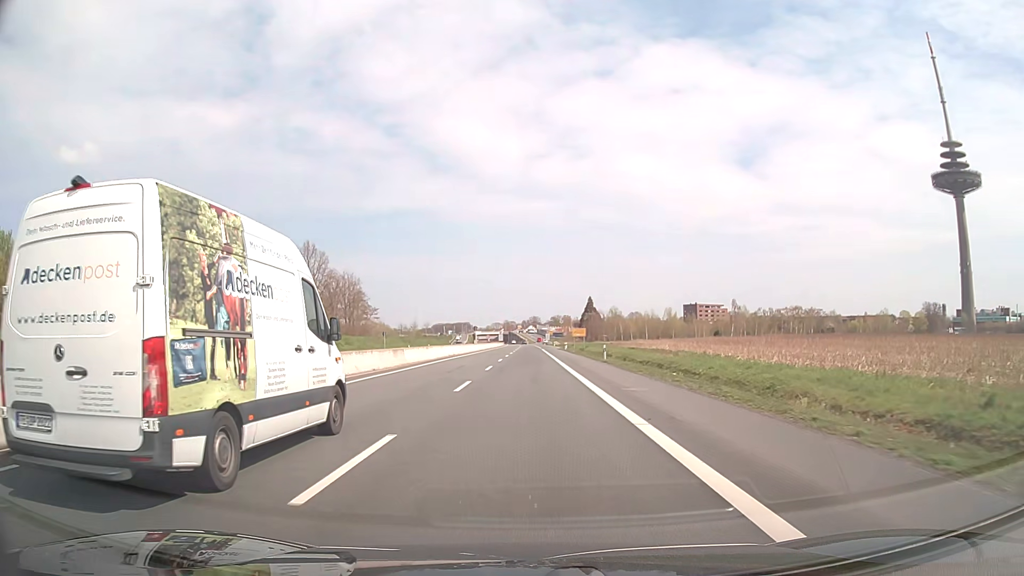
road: trunk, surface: asphalt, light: Day
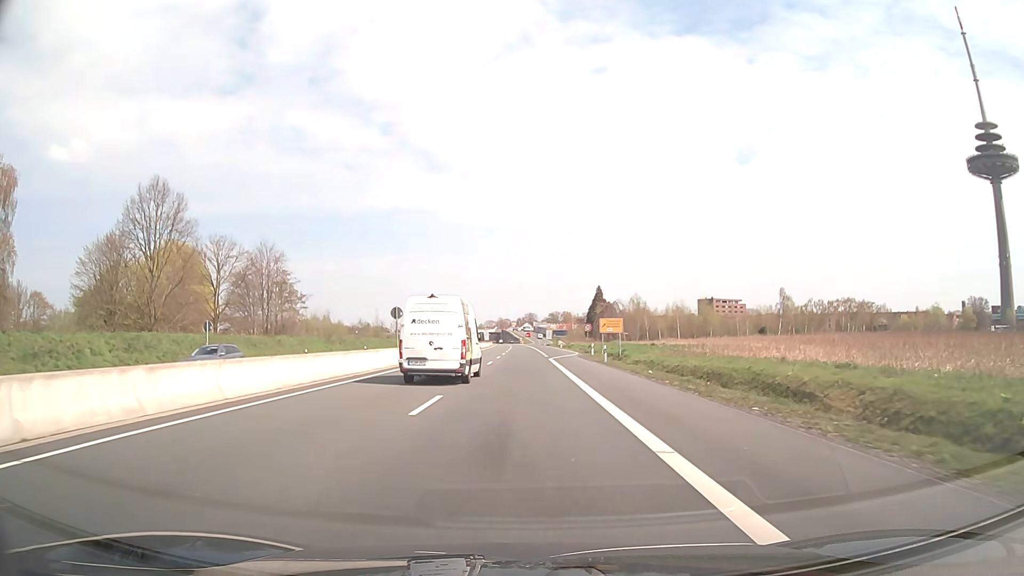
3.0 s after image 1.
(+0.2, +53.9) m; 0°
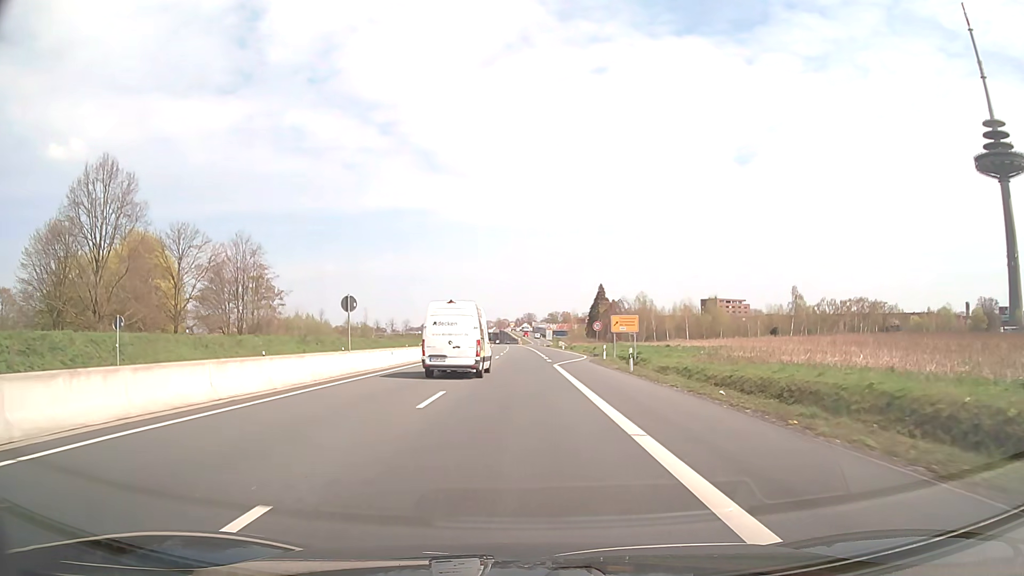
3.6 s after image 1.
(0.0, +10.8) m; 0°
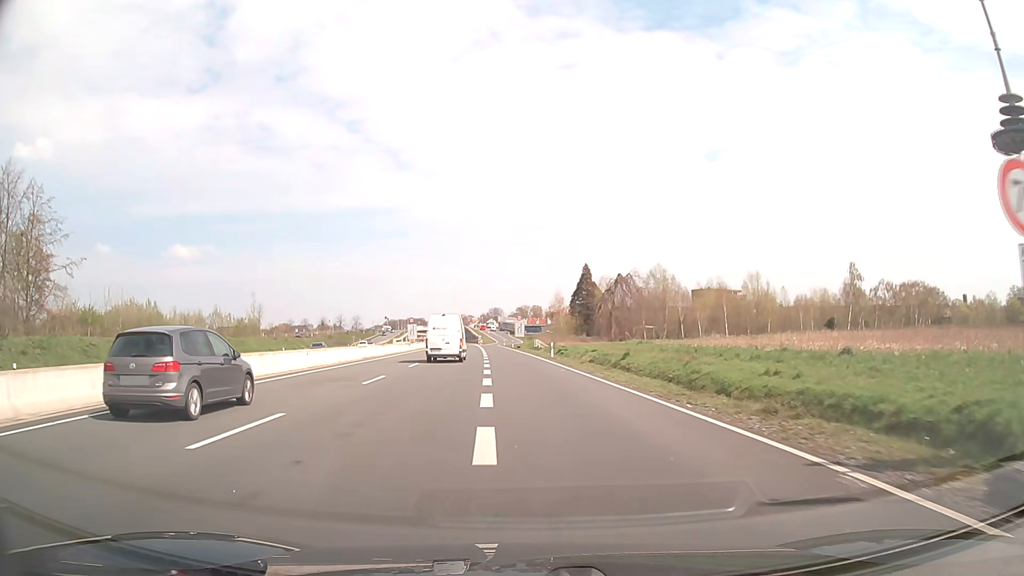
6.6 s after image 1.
(+1.3, +53.9) m; +3°
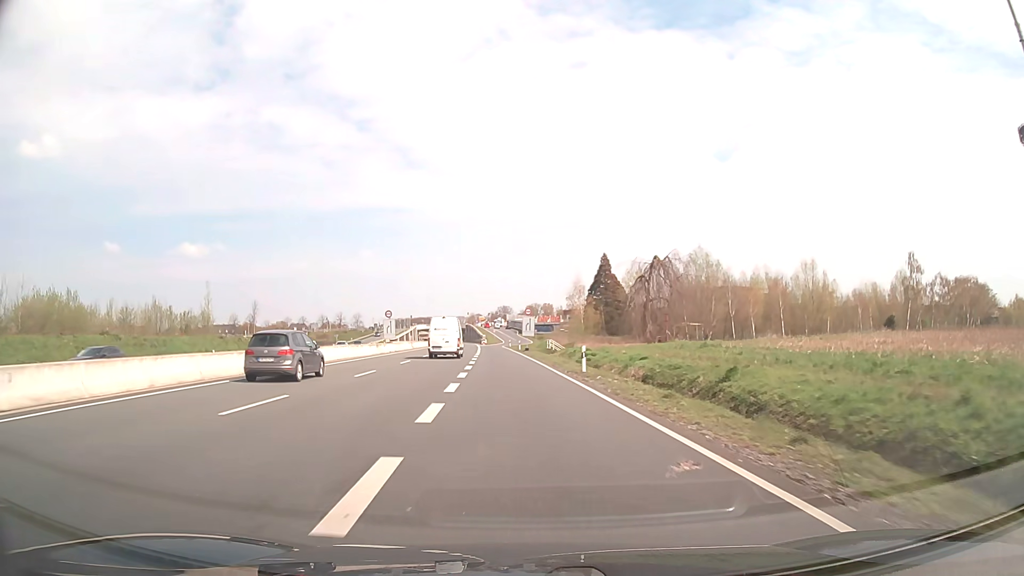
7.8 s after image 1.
(-0.1, +20.8) m; -1°
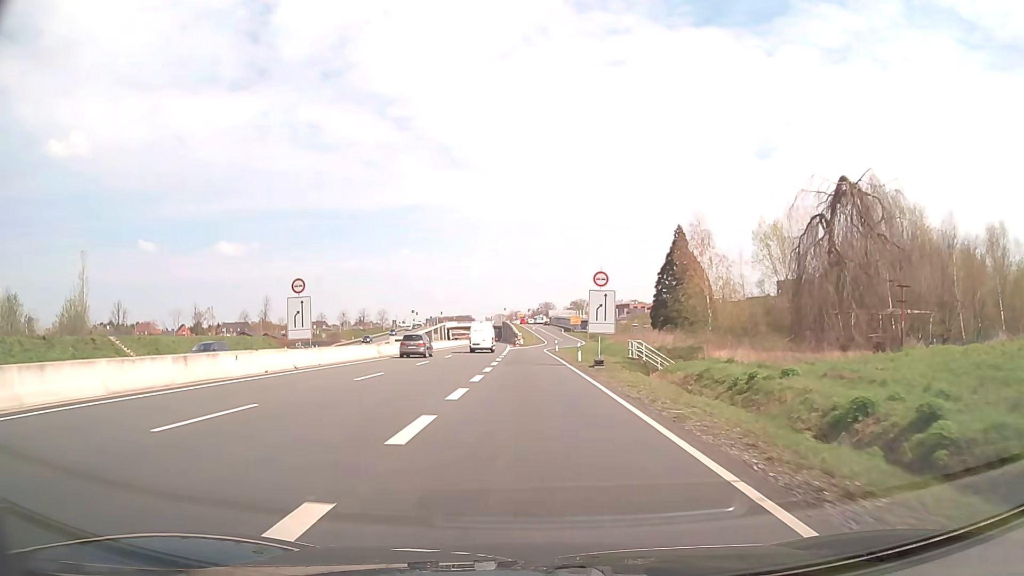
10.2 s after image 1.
(-1.4, +38.4) m; -4°
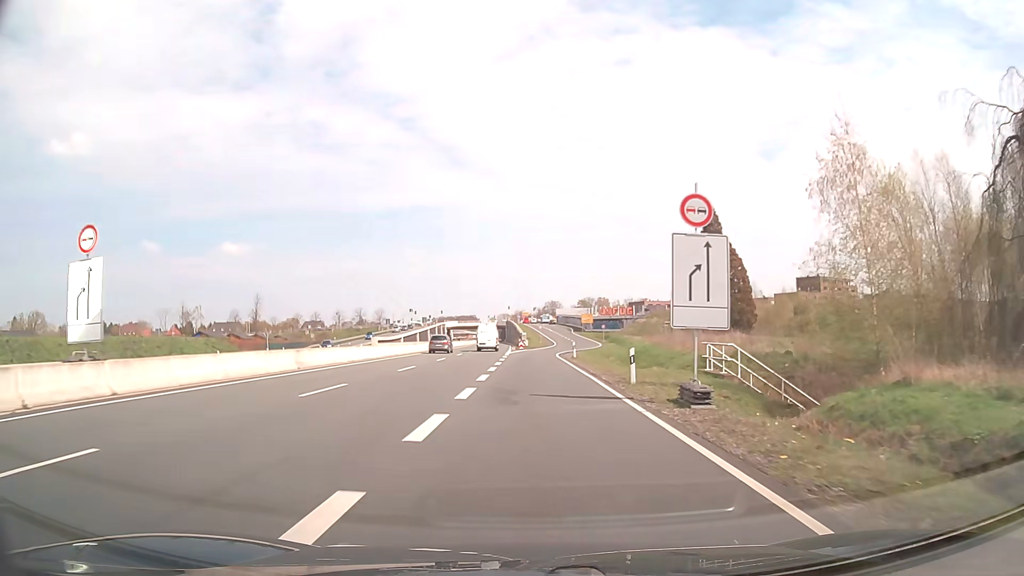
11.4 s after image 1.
(-0.1, +17.6) m; 0°
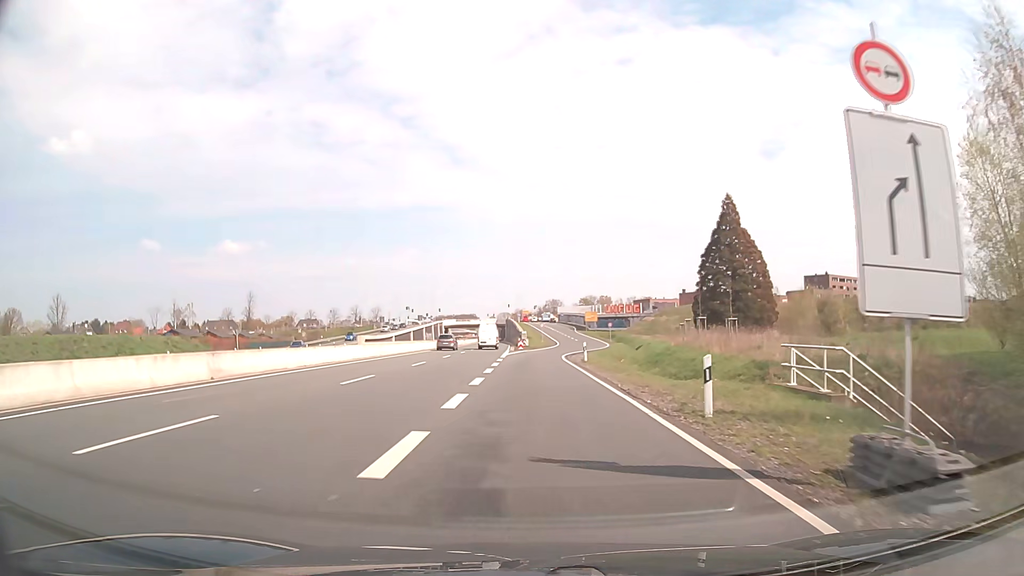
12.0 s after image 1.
(0.0, +8.4) m; 0°
(0, +10) (0, +20) (0, +30) (0, +40) (+1, +50) (+3, +60) (+5, +70) (+7, +79) (+8, +89) (+9, +99) m
